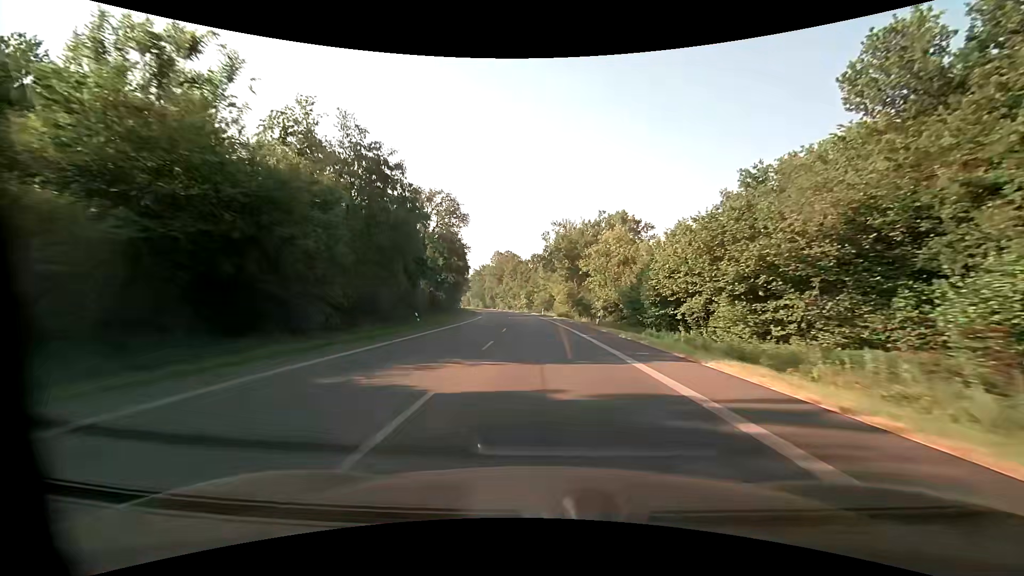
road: primary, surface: asphalt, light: Day
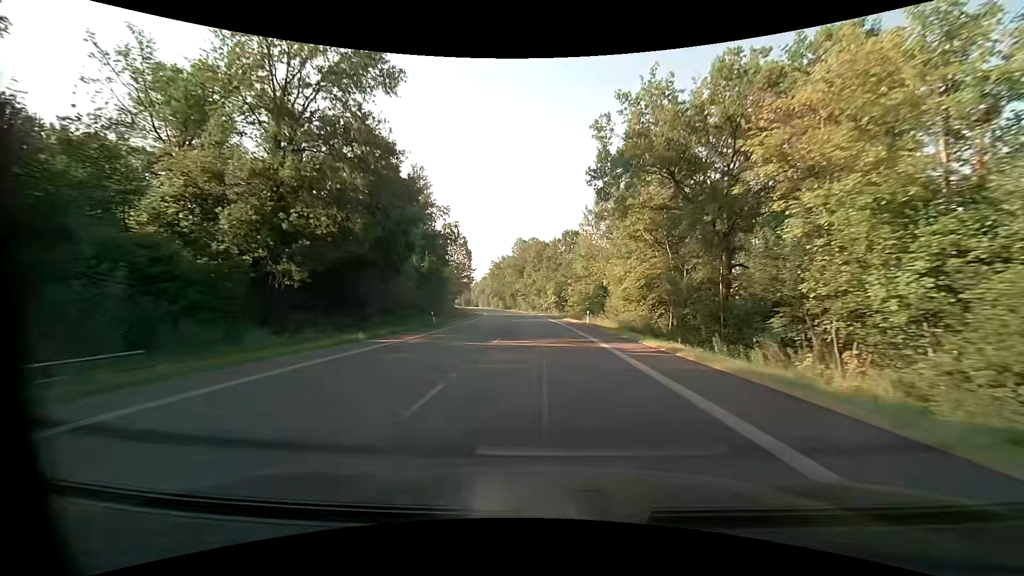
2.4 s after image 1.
(-1.2, +45.0) m; -3°
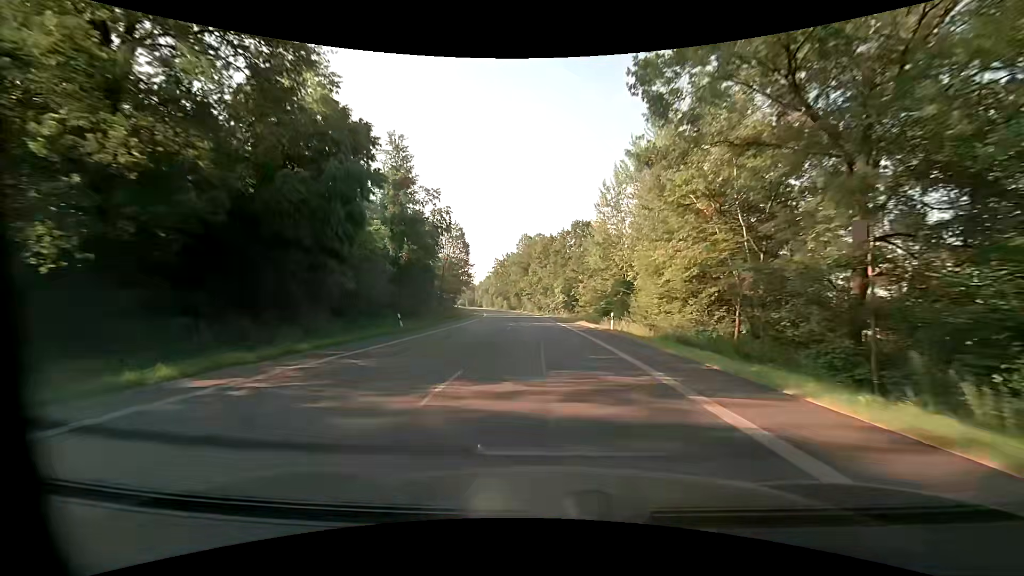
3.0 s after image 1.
(-0.2, +11.3) m; -1°
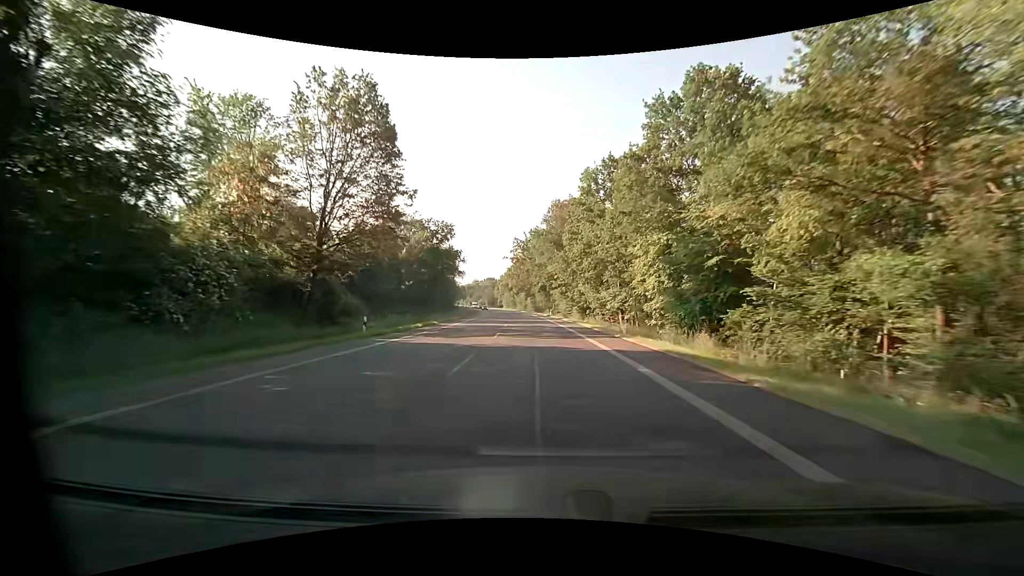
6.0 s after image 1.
(-1.9, +56.2) m; -4°
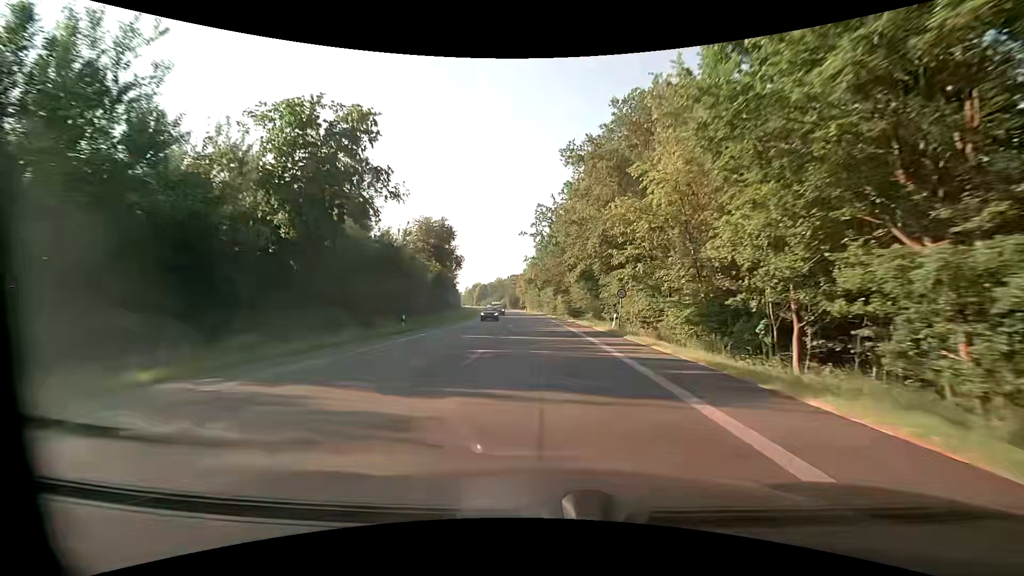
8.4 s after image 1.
(-1.5, +45.0) m; -4°
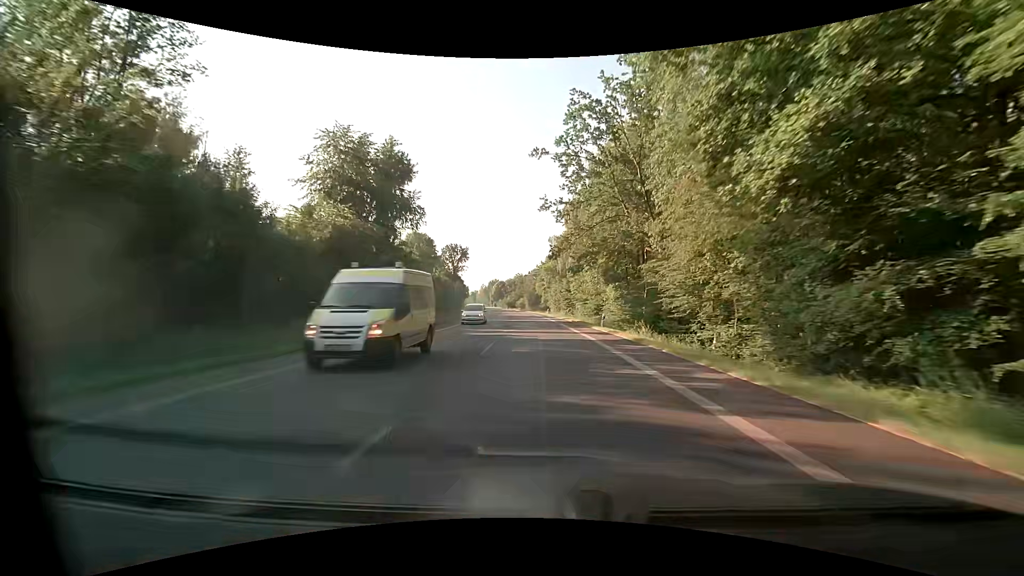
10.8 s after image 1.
(-0.9, +45.0) m; -3°
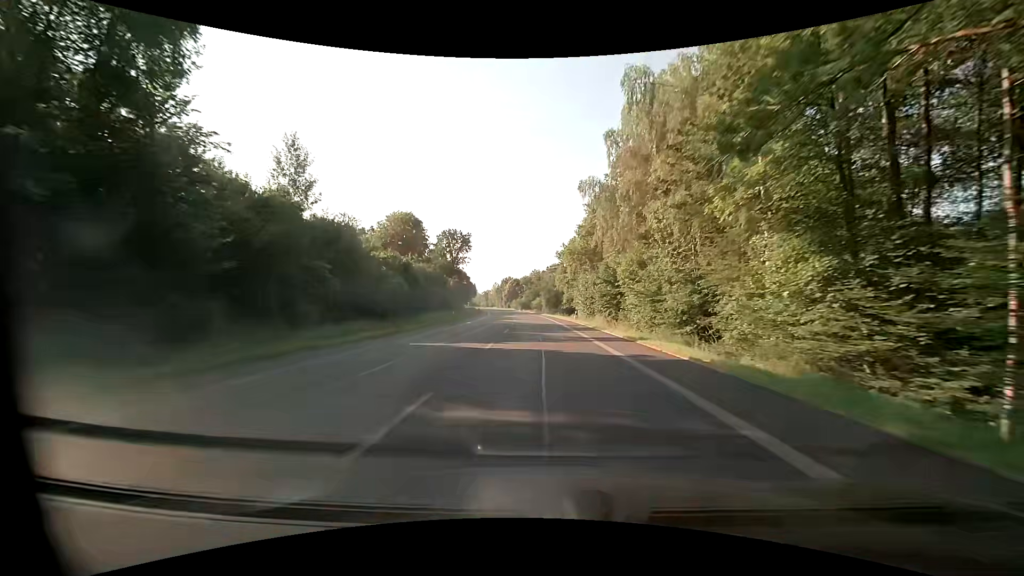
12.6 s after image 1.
(-0.7, +33.7) m; -2°
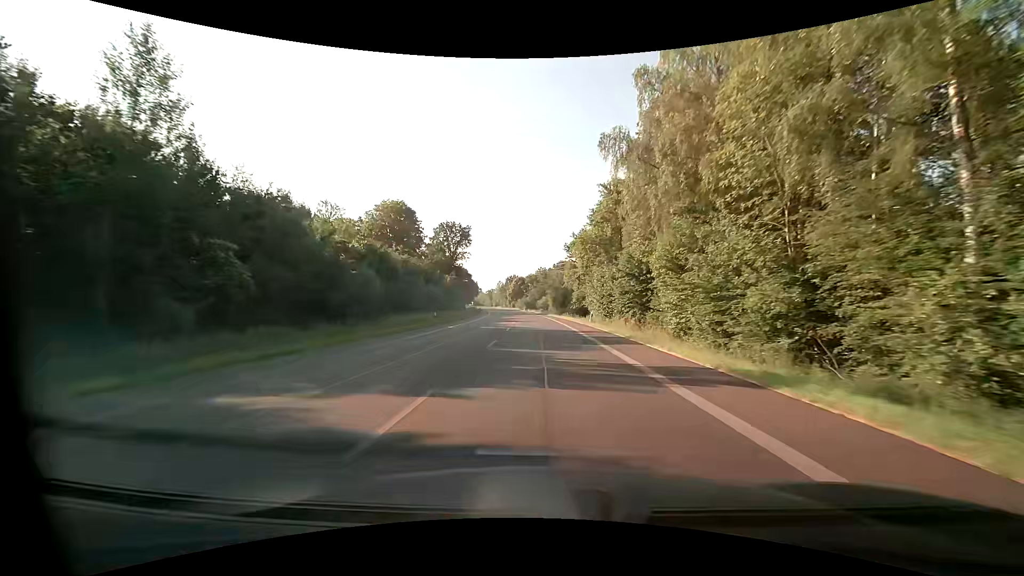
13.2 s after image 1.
(0.0, +11.2) m; 0°
(0, +10) (0, +20) (-1, +30) (-1, +40) (-1, +50) (-2, +60) (-3, +70) (-4, +80) (-5, +90) (-6, +100) m
